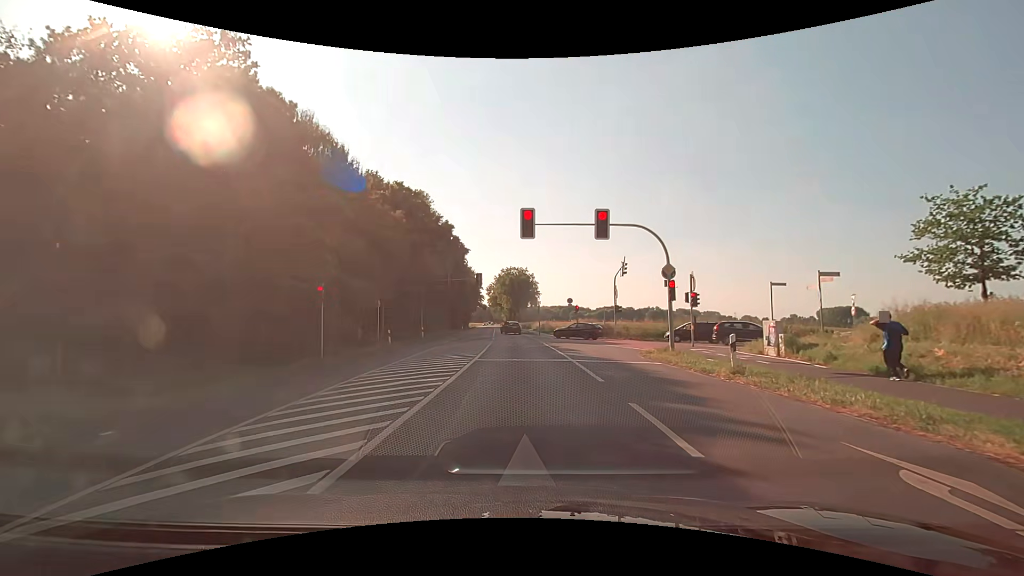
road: secondary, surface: asphalt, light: Day
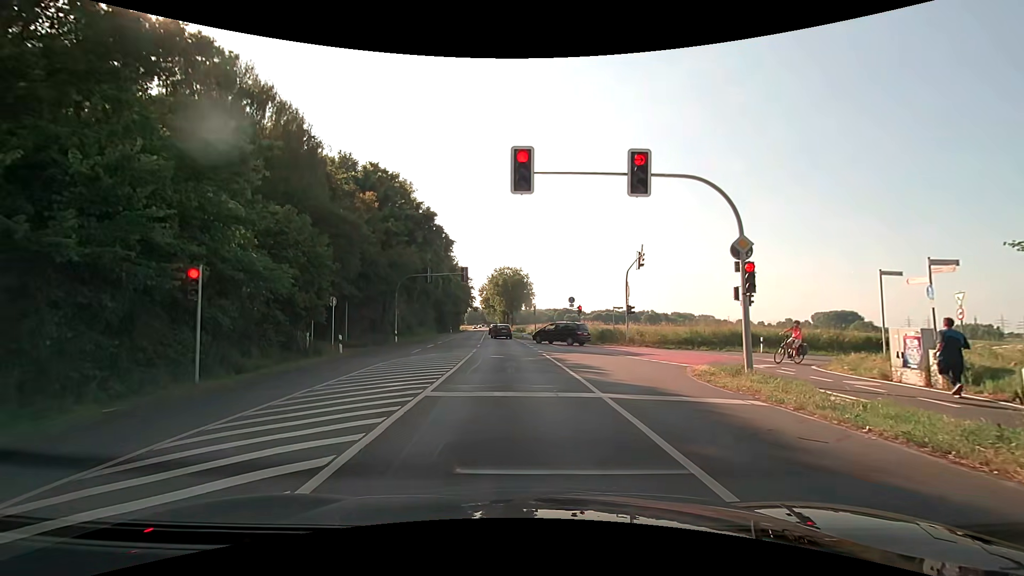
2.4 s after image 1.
(0.0, +7.7) m; +1°
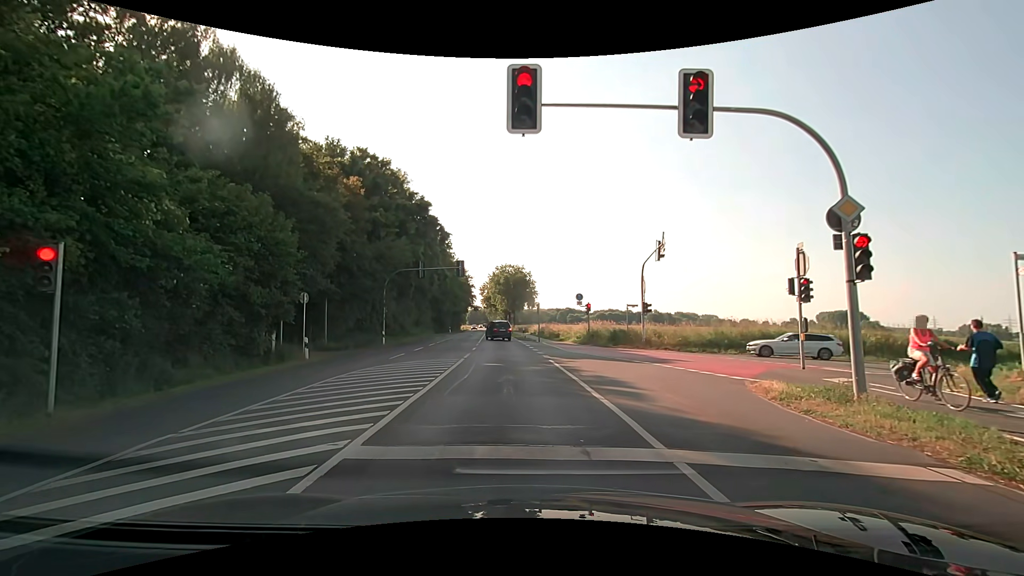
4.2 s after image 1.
(-0.1, +4.3) m; -2°
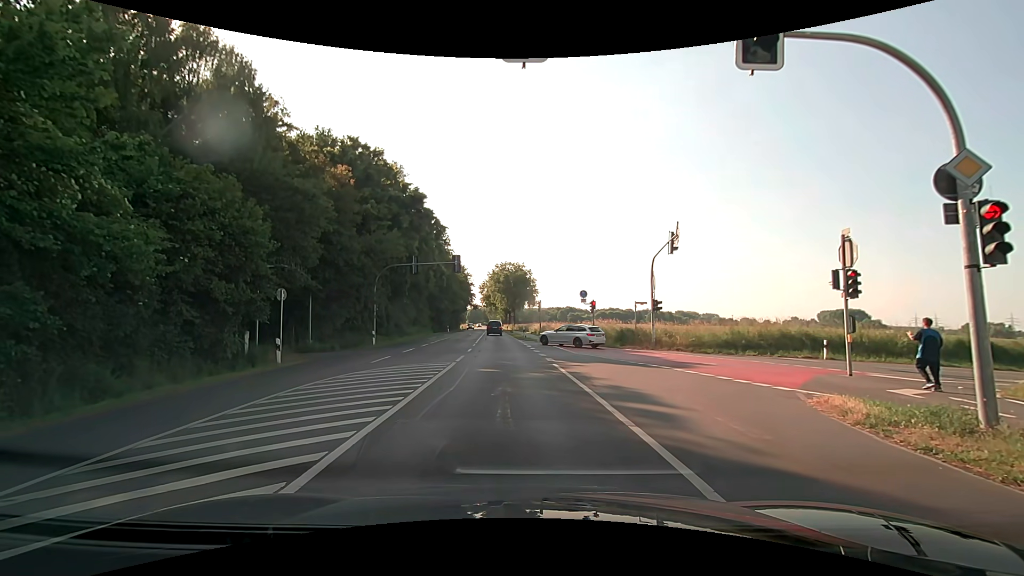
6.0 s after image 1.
(0.0, +2.4) m; 0°
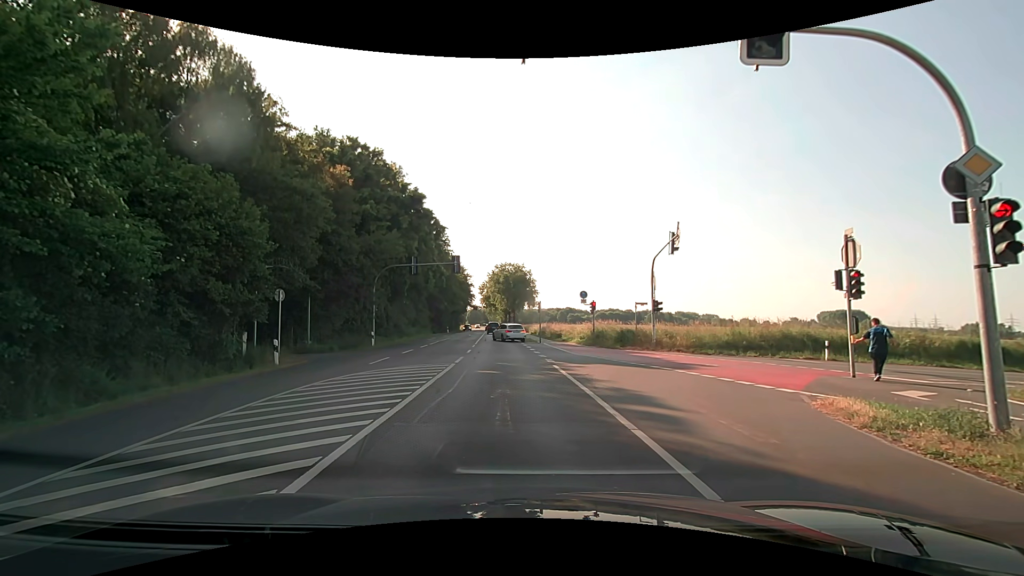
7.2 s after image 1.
(0.0, +0.2) m; 0°
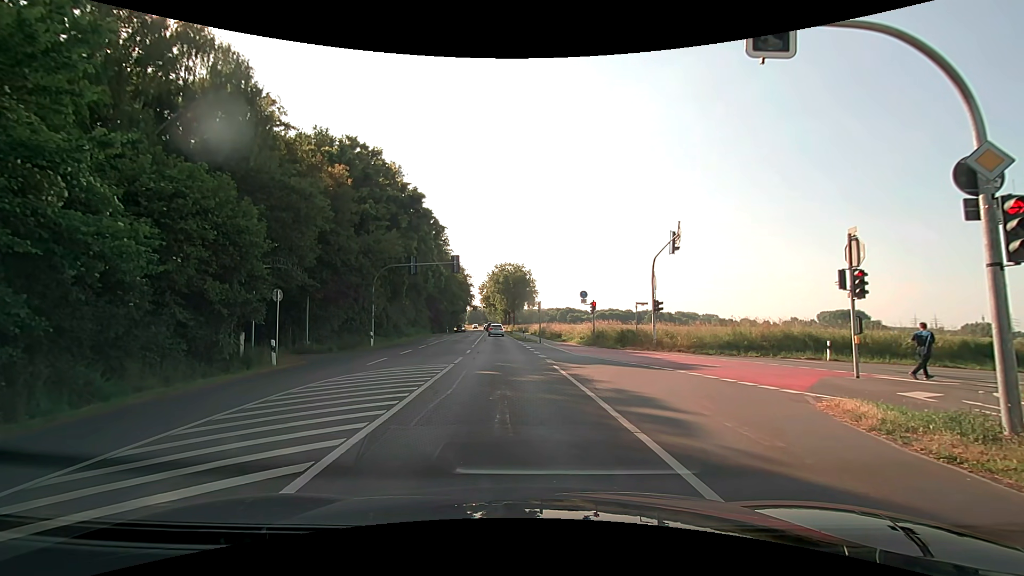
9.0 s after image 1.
(0.0, +0.2) m; 0°
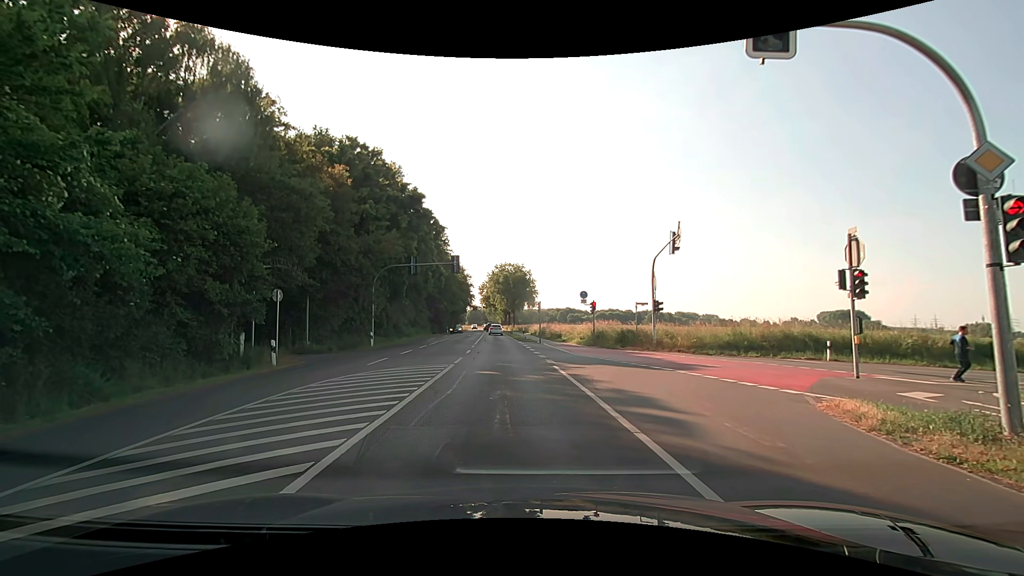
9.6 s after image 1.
(0.0, 0.0) m; 0°
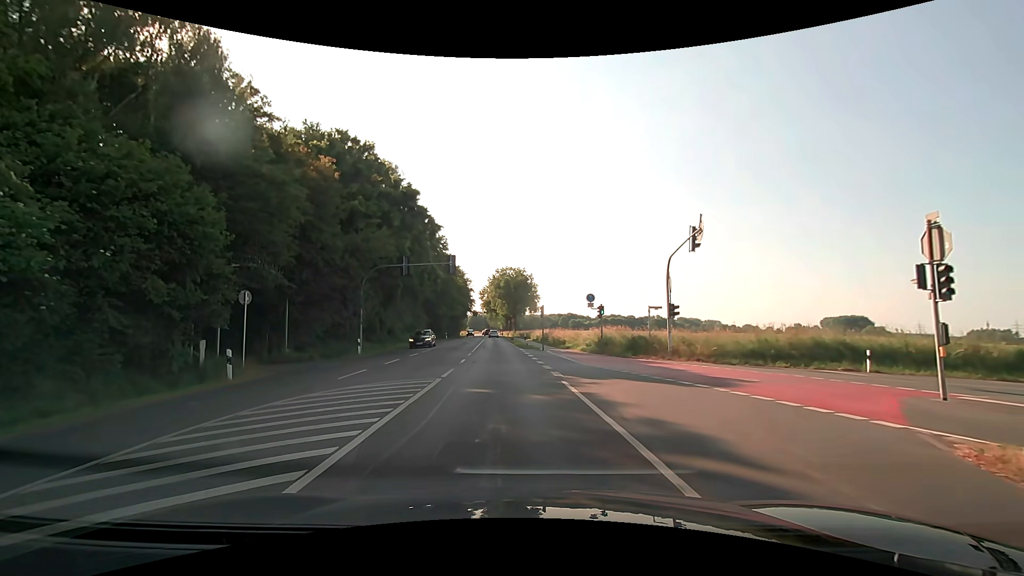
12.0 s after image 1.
(0.0, +3.3) m; +1°
(0, +10) (0, +20) (-1, +30) (-2, +40) (-2, +50) (-3, +60) (-4, +70) (-4, +80) (-5, +90) (-6, +100) m
